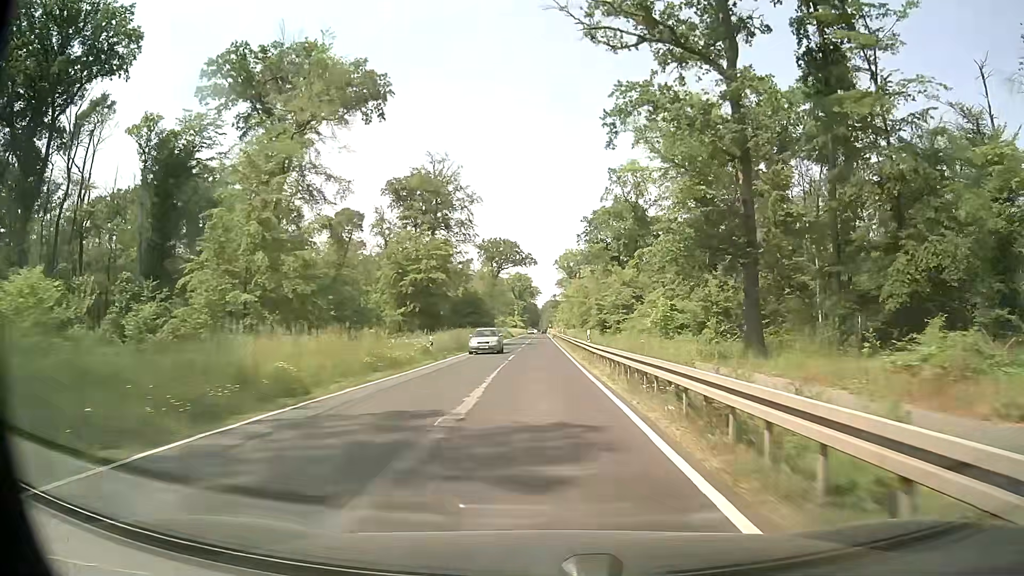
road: secondary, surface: asphalt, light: Day
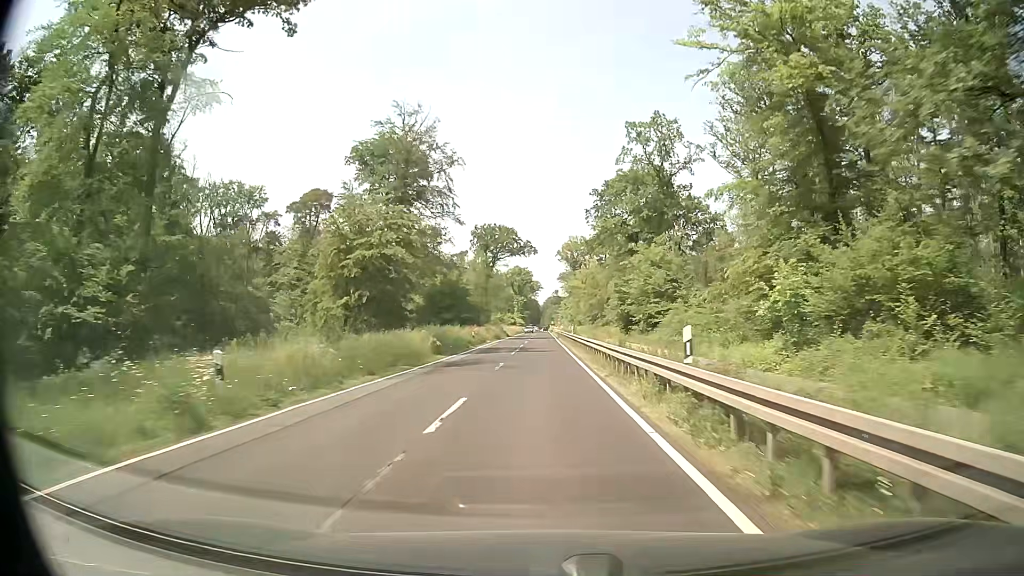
(0.0, +21.6) m; 0°
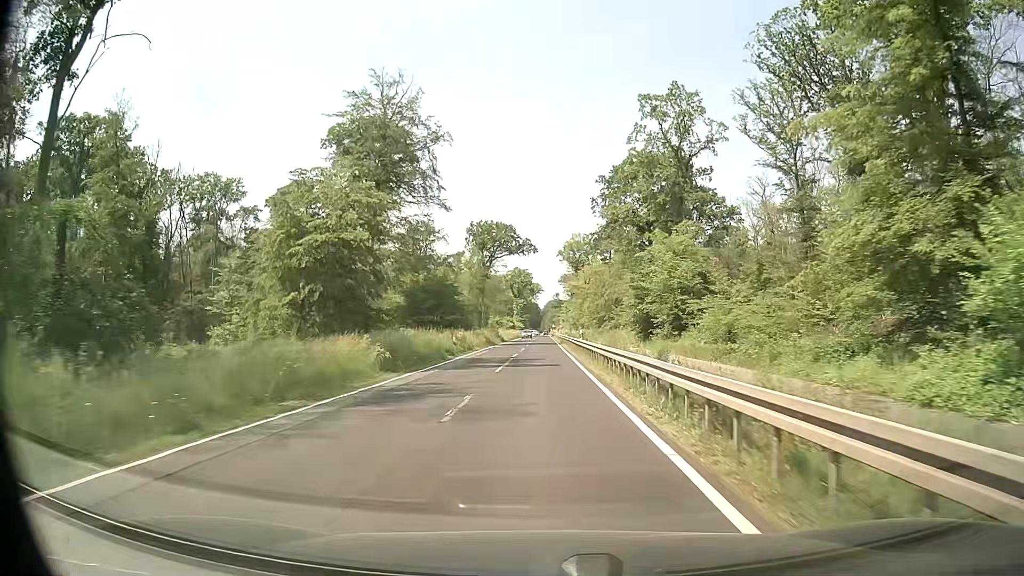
(-0.1, +10.9) m; 0°
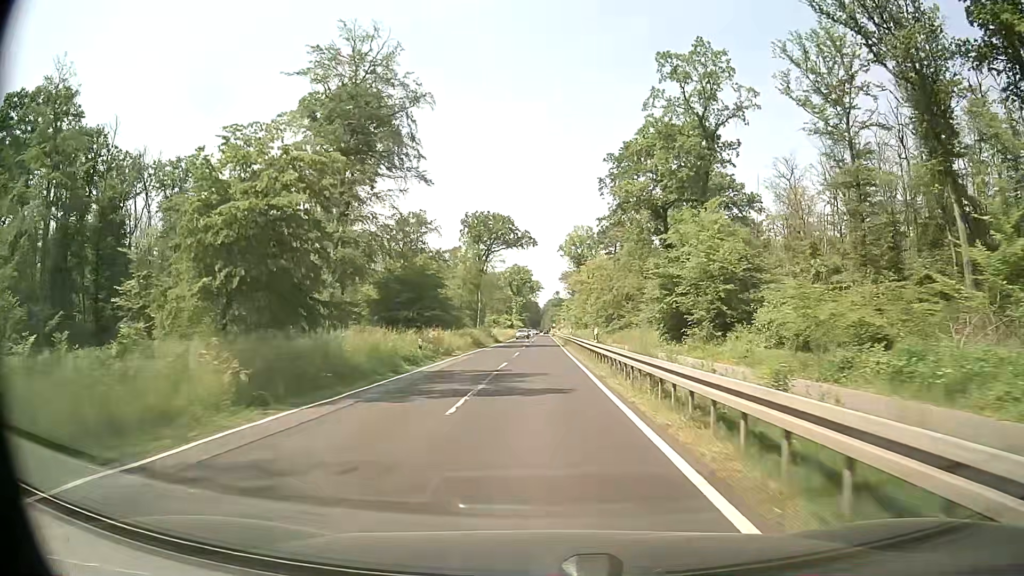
(0.0, +10.9) m; 0°
